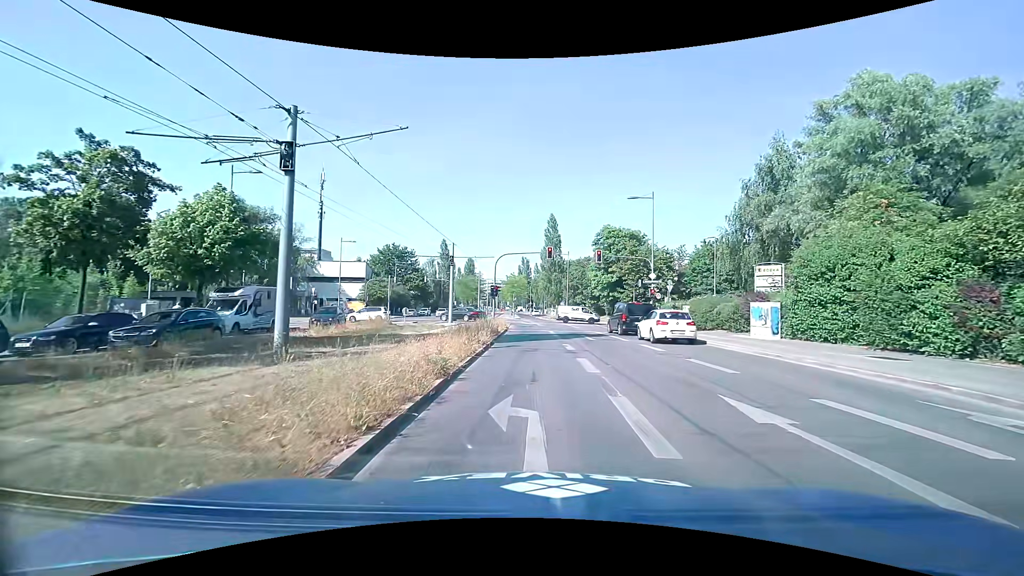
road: secondary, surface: asphalt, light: Day
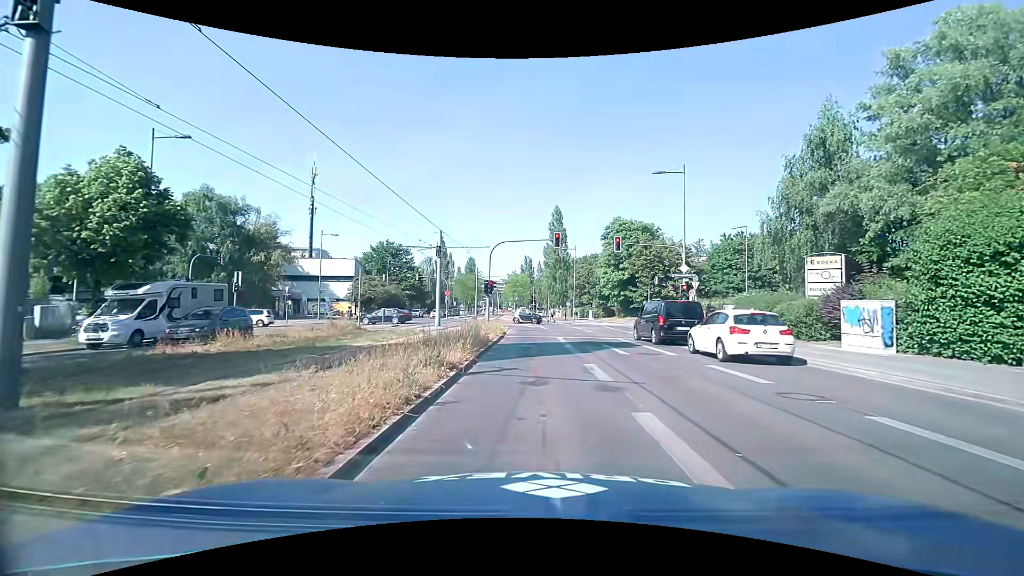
(-0.1, +7.3) m; -2°
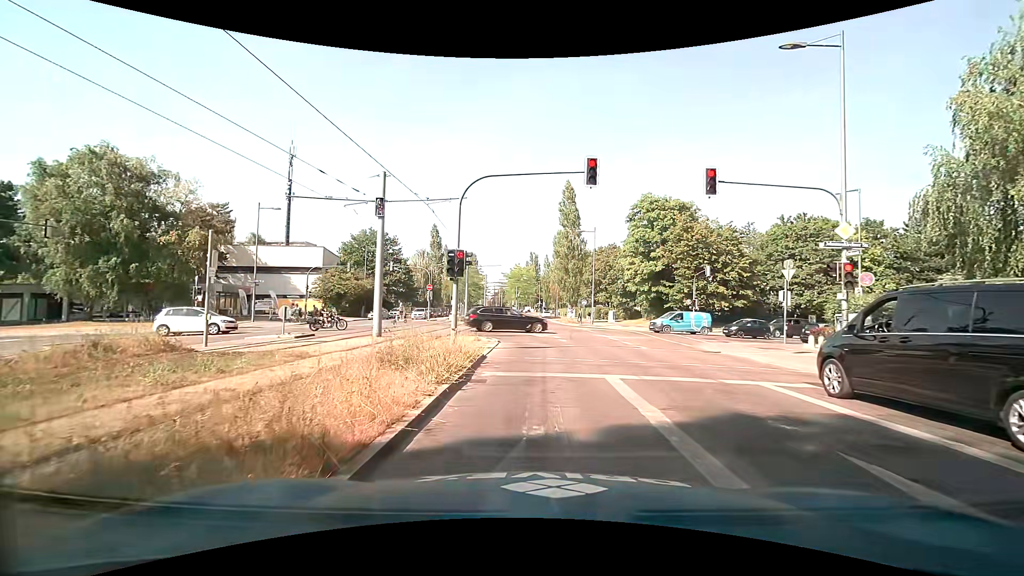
(+0.1, +15.3) m; +1°
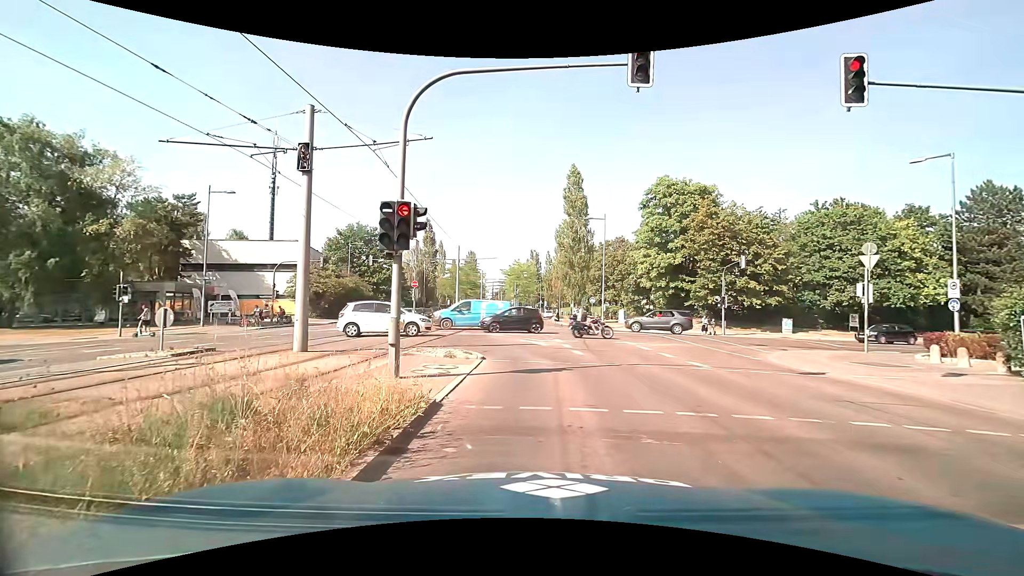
(-0.1, +6.8) m; +1°
